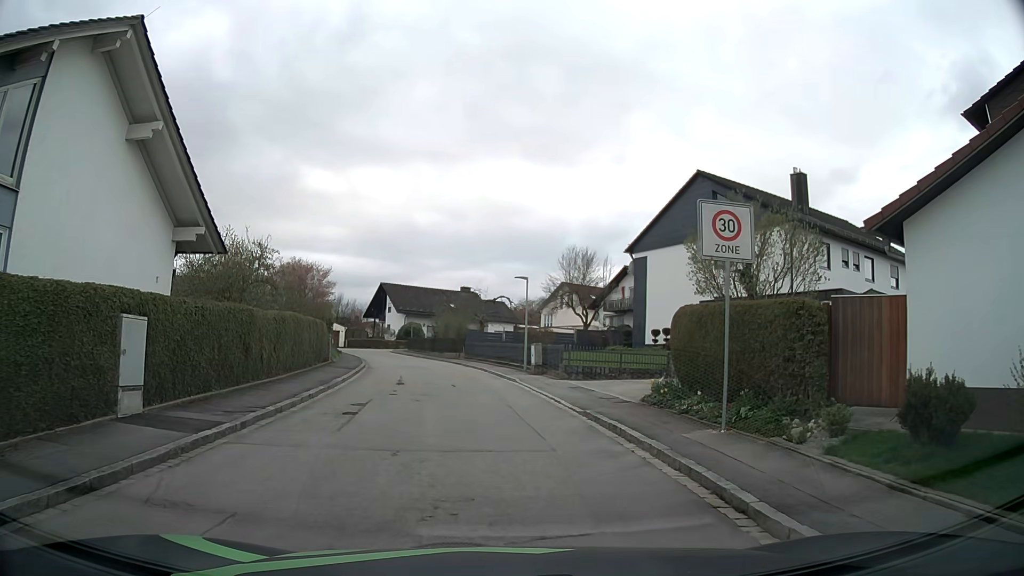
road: residential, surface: asphalt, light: Day
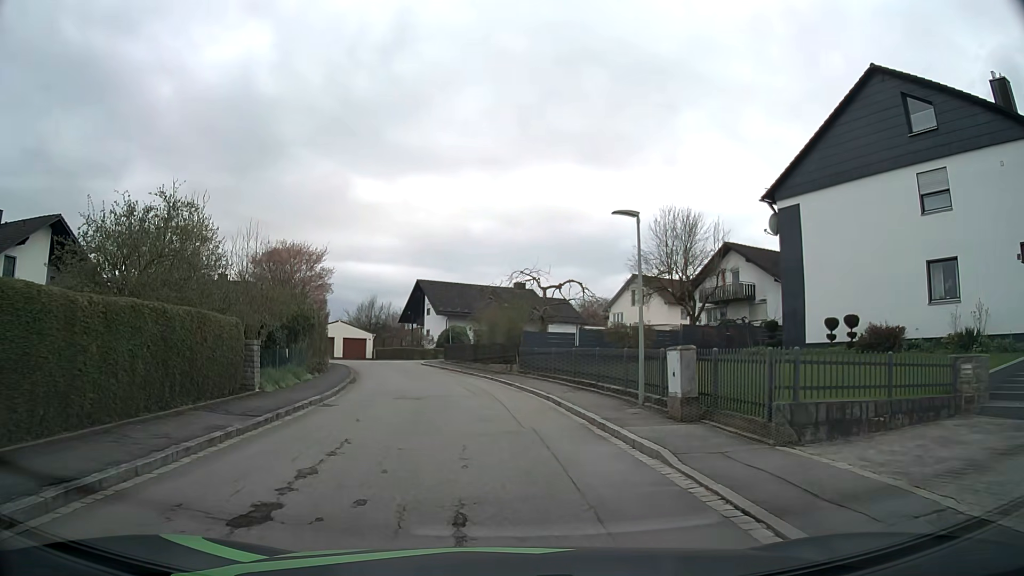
(-0.4, +15.6) m; -4°
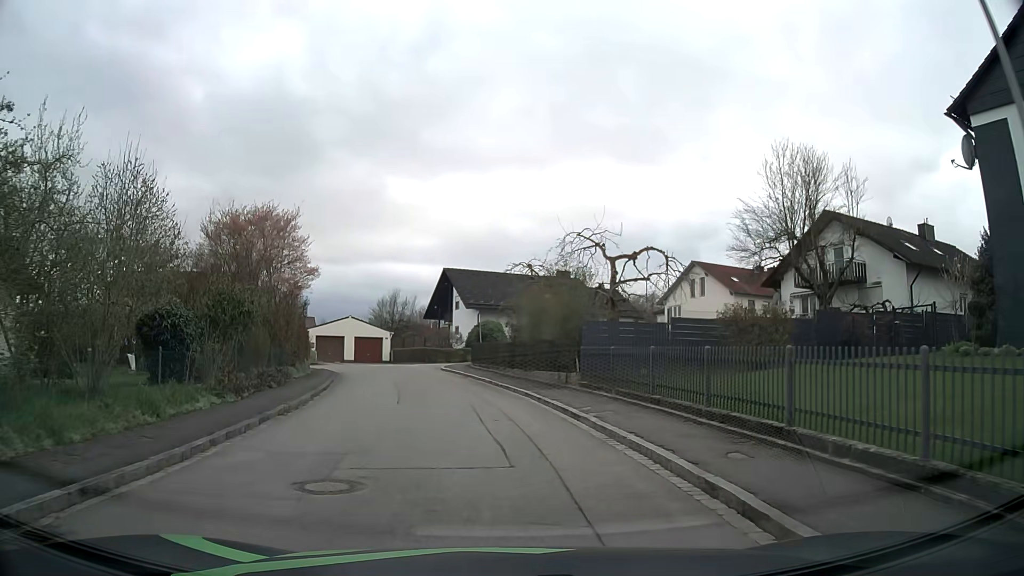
(-0.3, +11.1) m; -3°
(0, +10) (-2, +20) (-4, +30) (-6, +39) (-1, +48) (+8, +52) (+17, +56) (+27, +59) (+36, +62) (+46, +65) m
